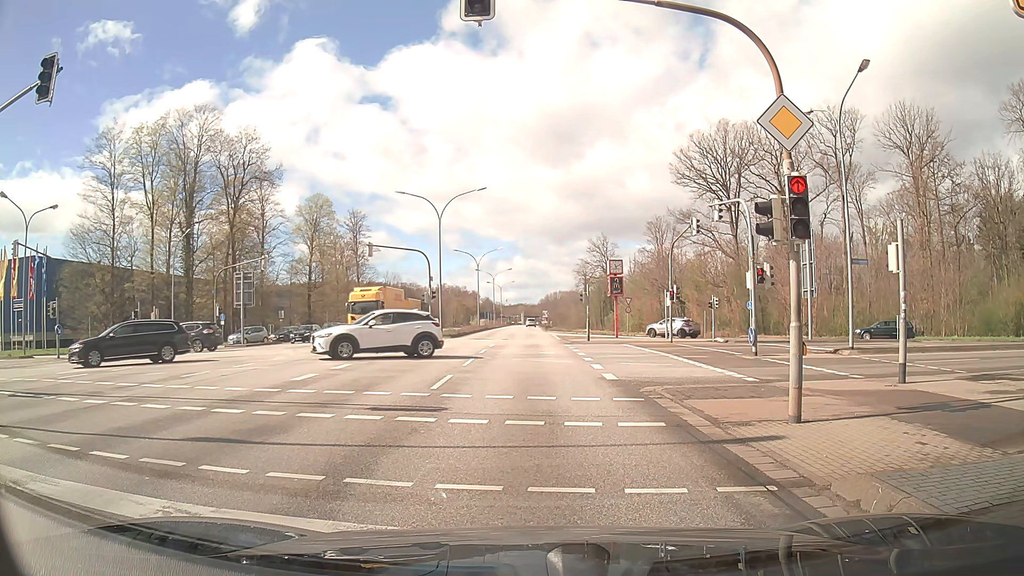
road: primary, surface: asphalt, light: Day
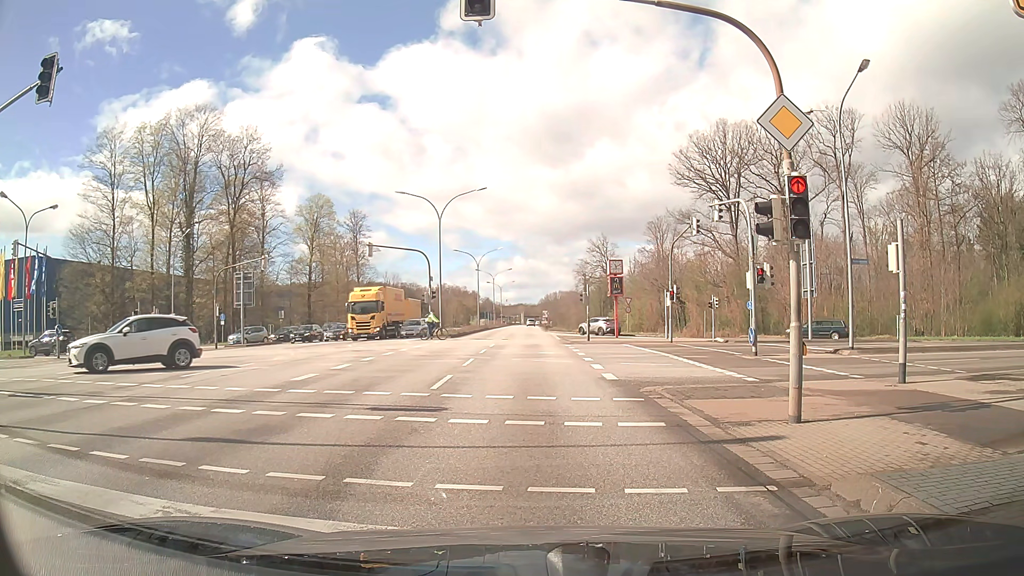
(0.0, 0.0) m; 0°
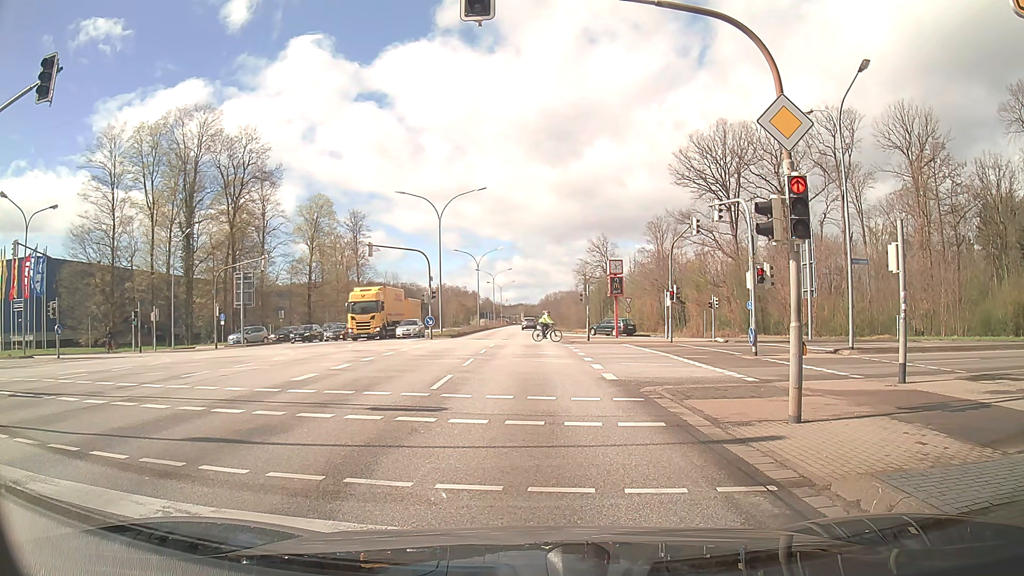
(0.0, 0.0) m; 0°
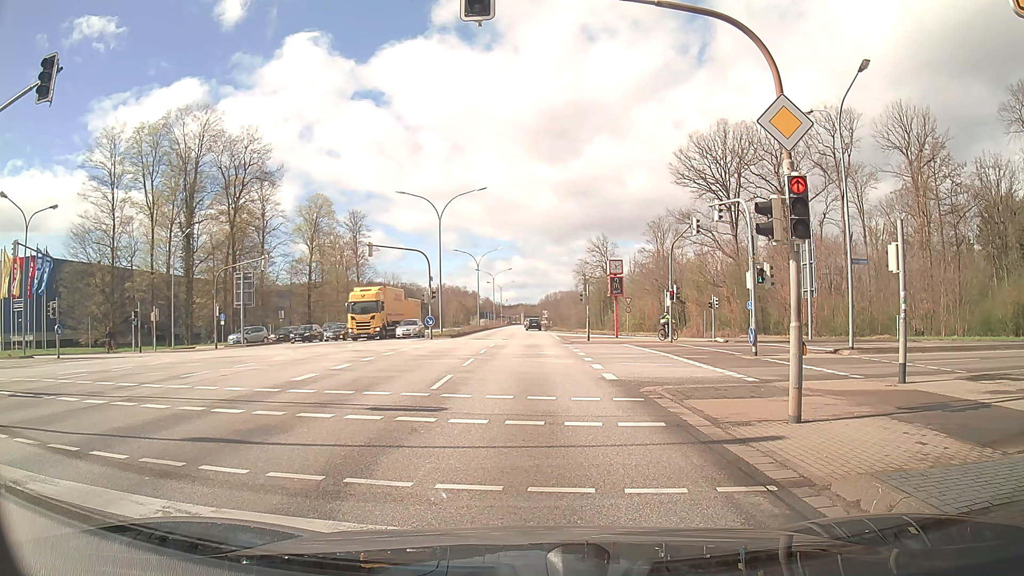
(0.0, 0.0) m; 0°
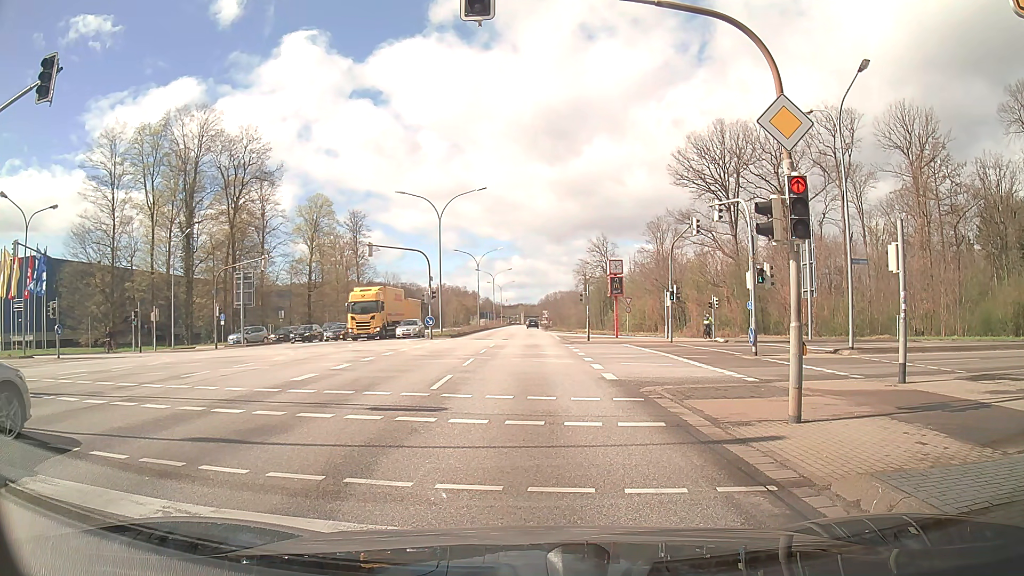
(0.0, 0.0) m; 0°
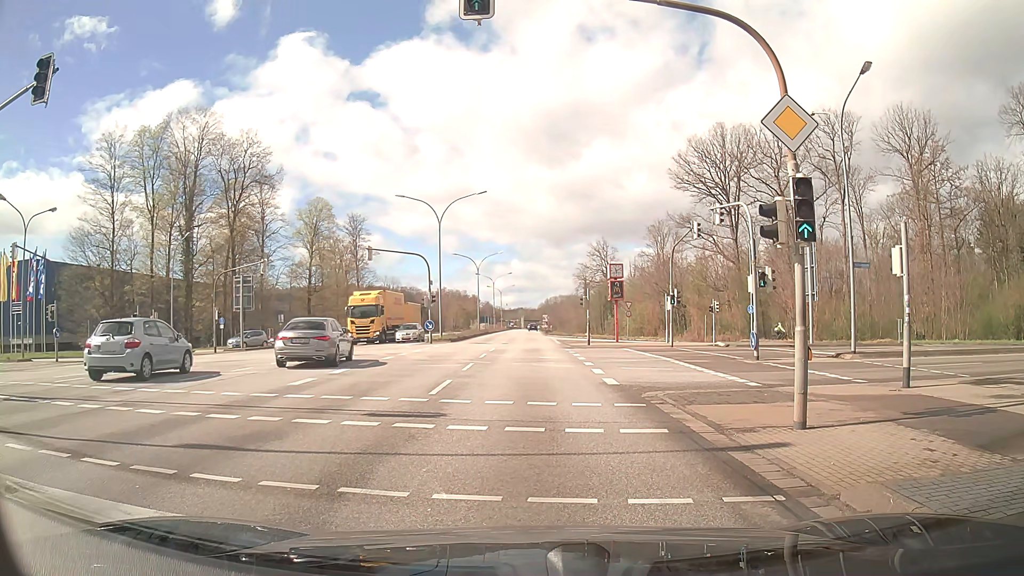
(0.0, +0.2) m; 0°
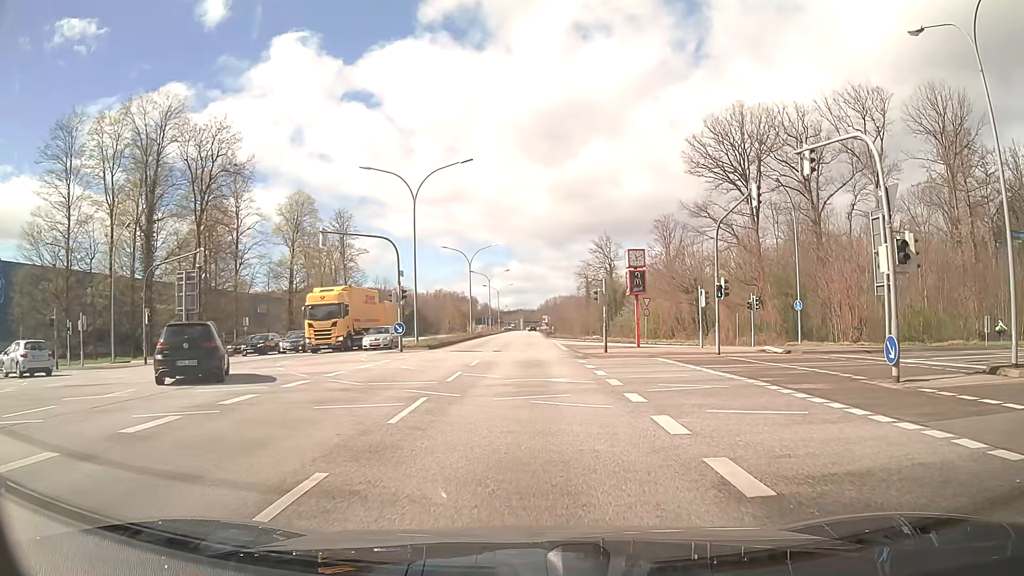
(+0.2, +10.1) m; +2°
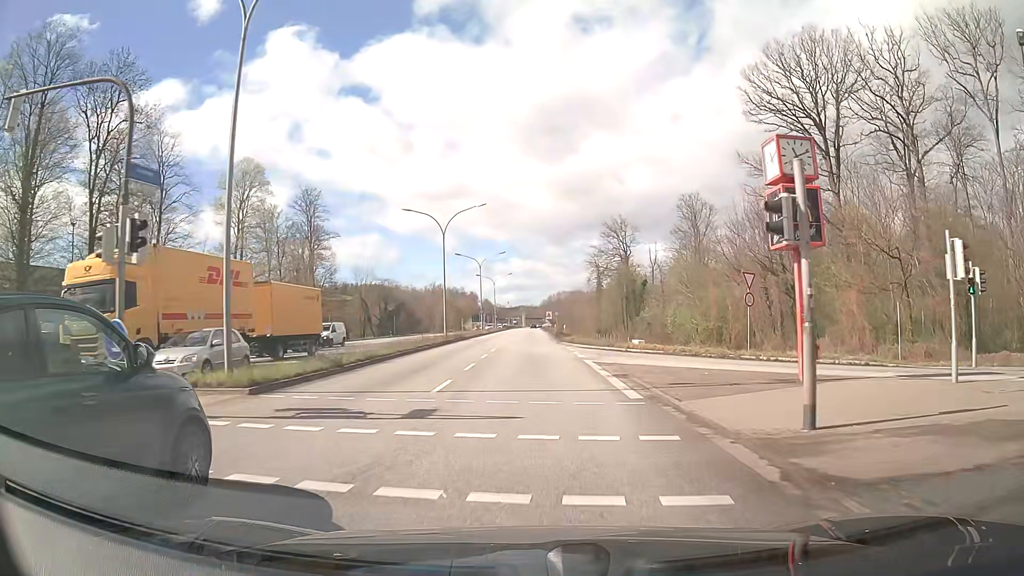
(-0.4, +23.8) m; -1°
(0, +10) (0, +20) (0, +30) (0, +40) (0, +50) (0, +60) (-1, +70) (-1, +80) (-1, +90) (-1, +100) m
